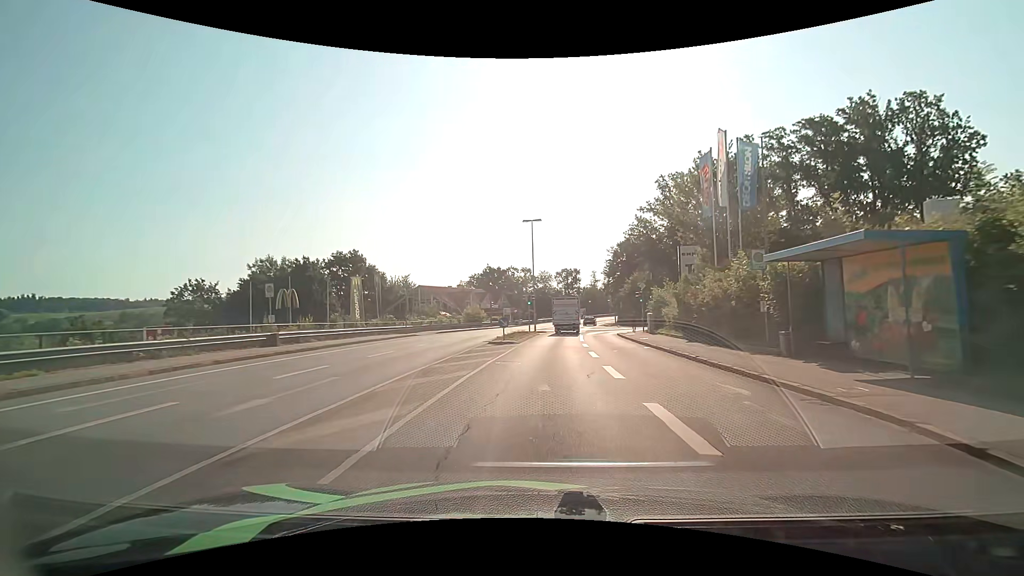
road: tertiary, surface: asphalt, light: Day
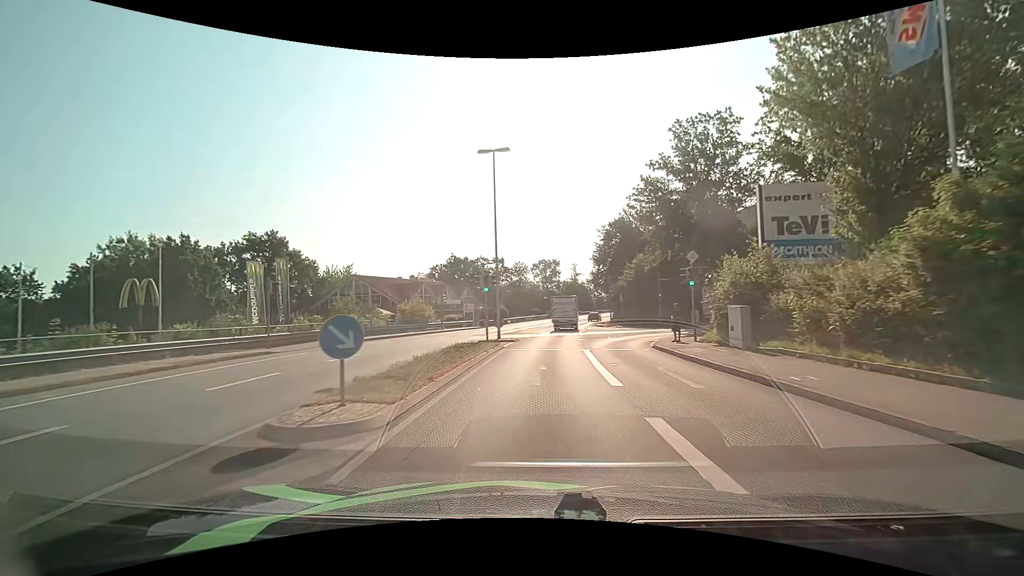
(+0.4, +19.3) m; +3°
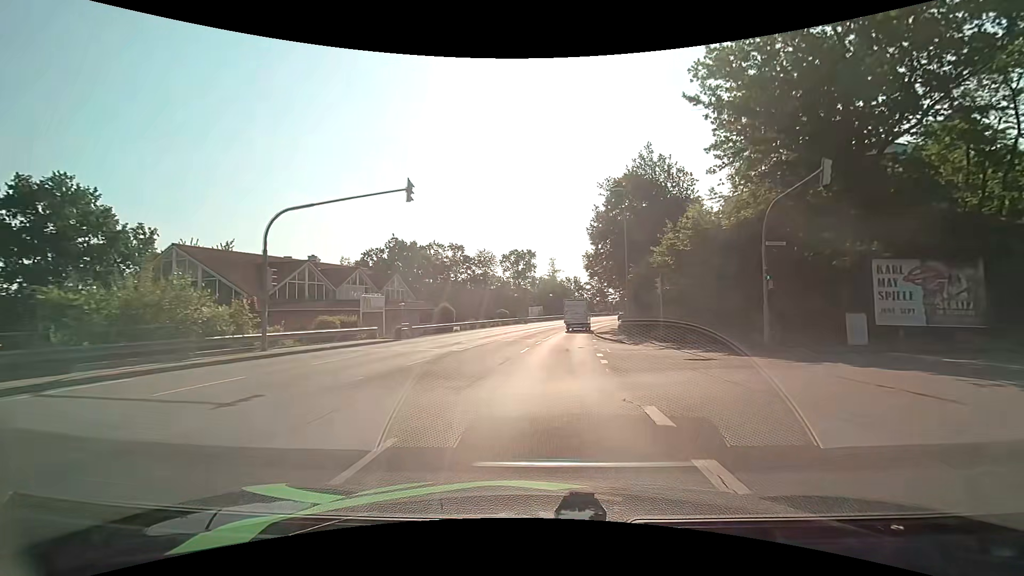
(+0.6, +26.7) m; +3°
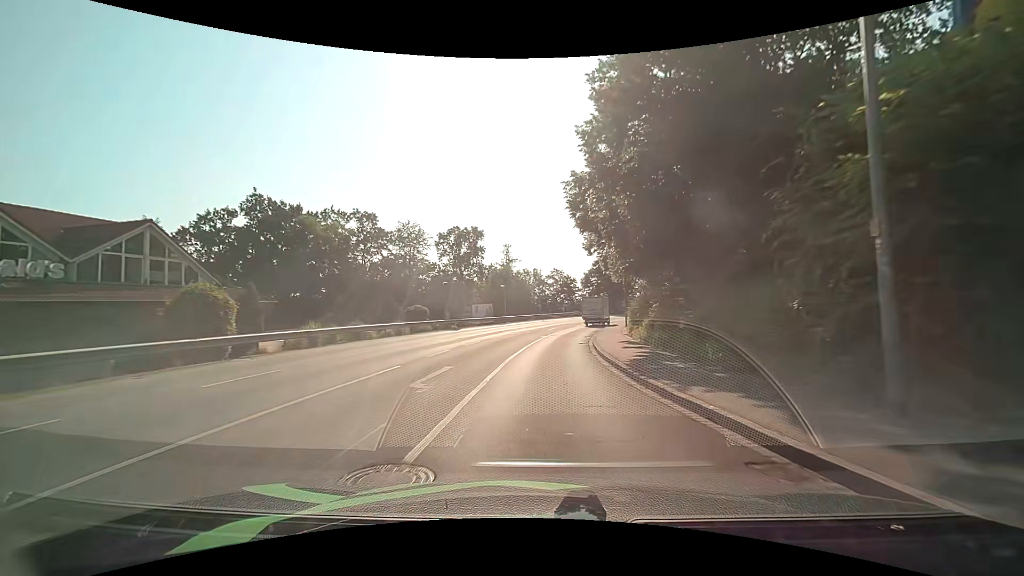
(+1.3, +28.0) m; +5°
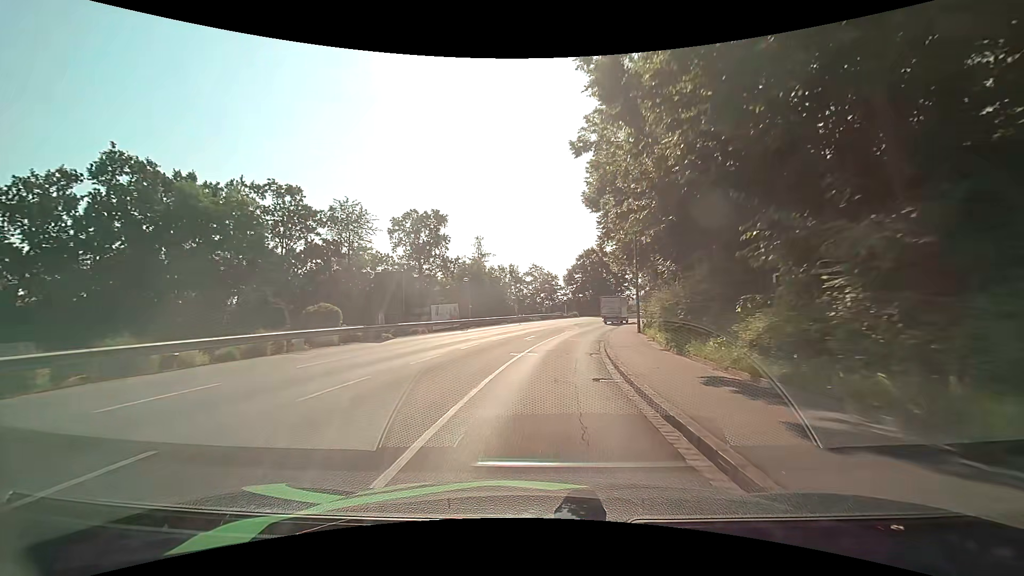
(+0.4, +14.1) m; +2°
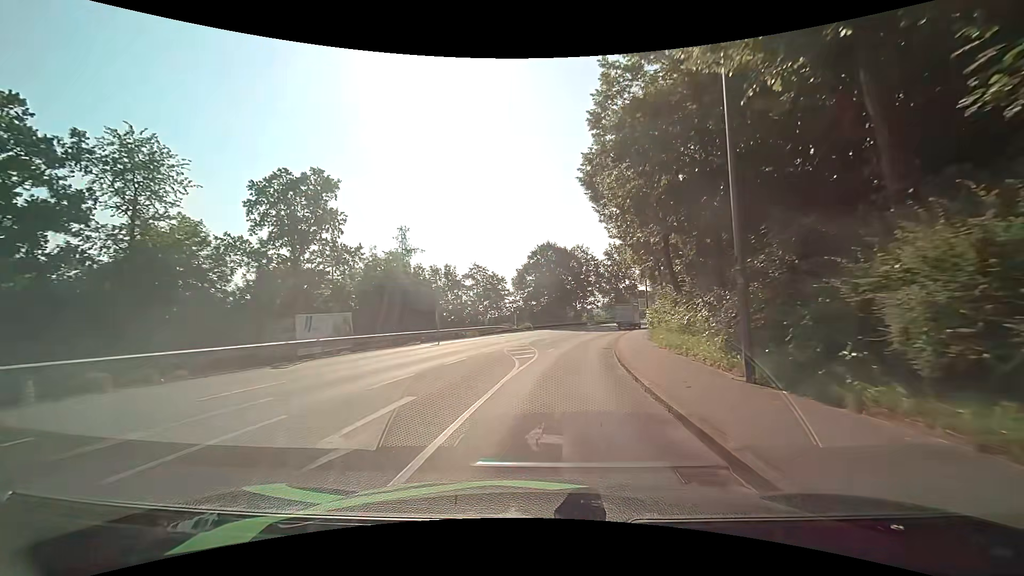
(+1.2, +21.2) m; +6°
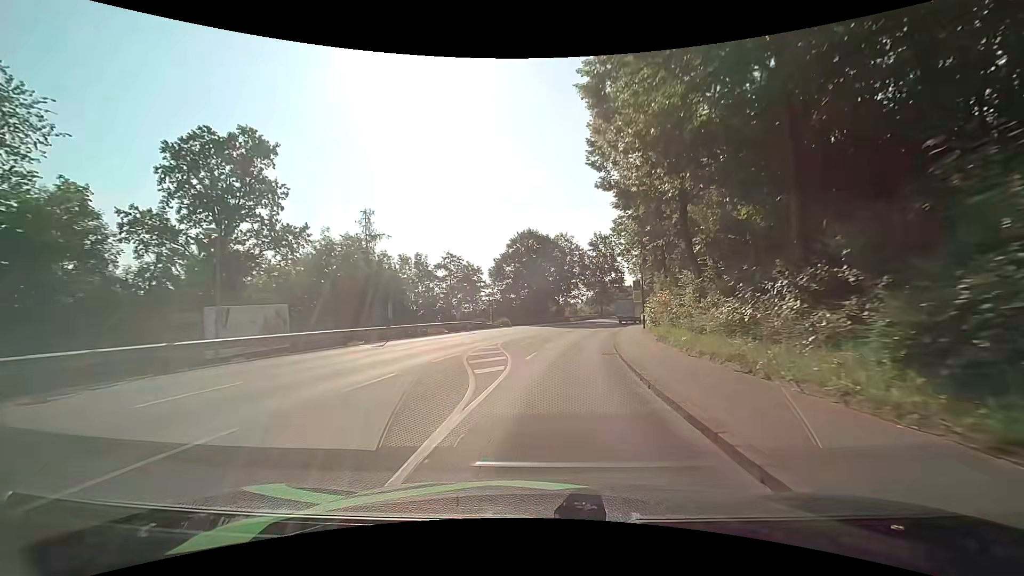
(+0.1, +7.2) m; +2°
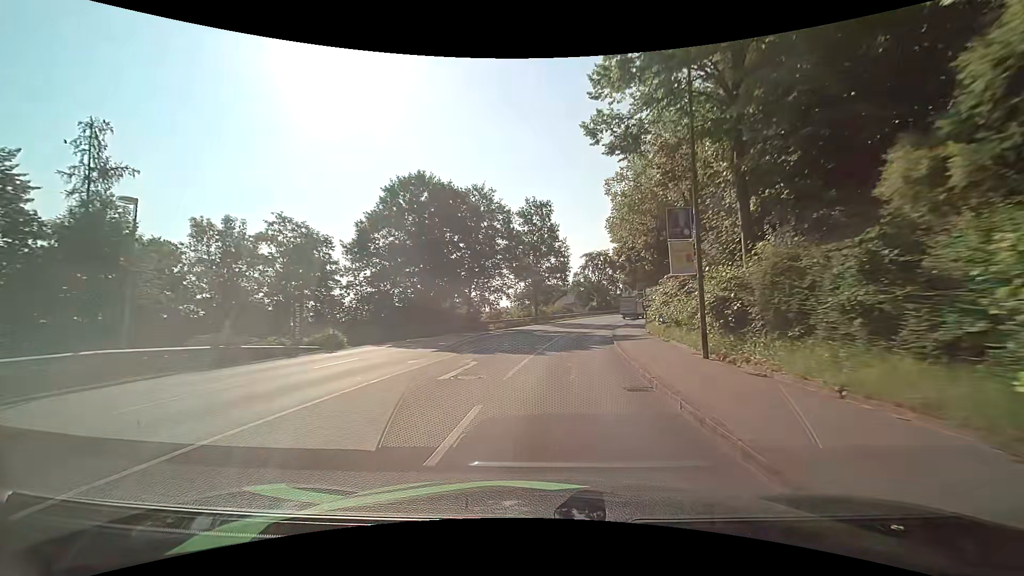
(+2.2, +29.1) m; +8°
(0, +10) (+1, +20) (+2, +30) (+4, +40) (+6, +49) (+9, +59) (+12, +69) (+16, +78) (+20, +87) (+24, +96) m
